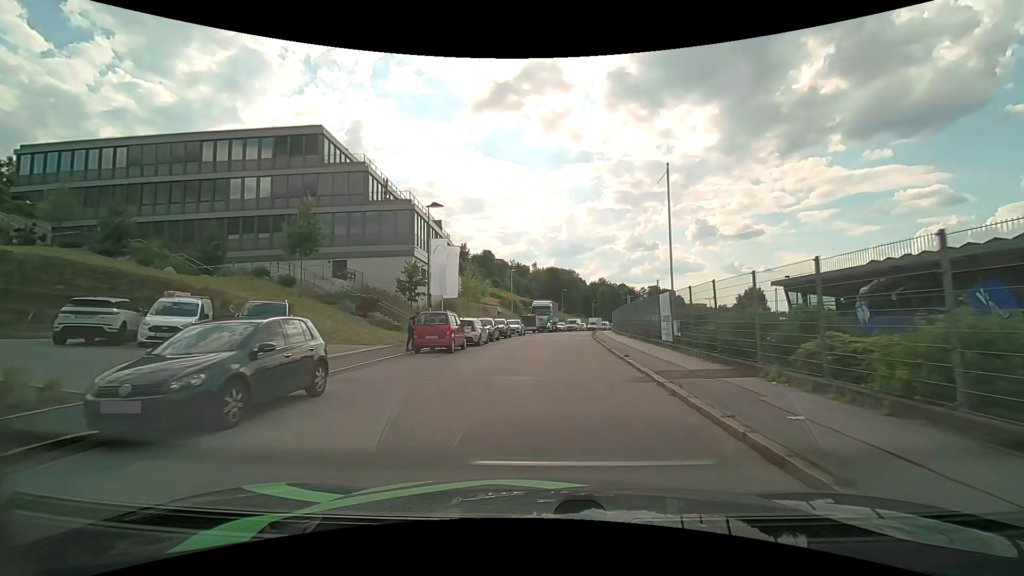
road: residential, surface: asphalt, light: Day
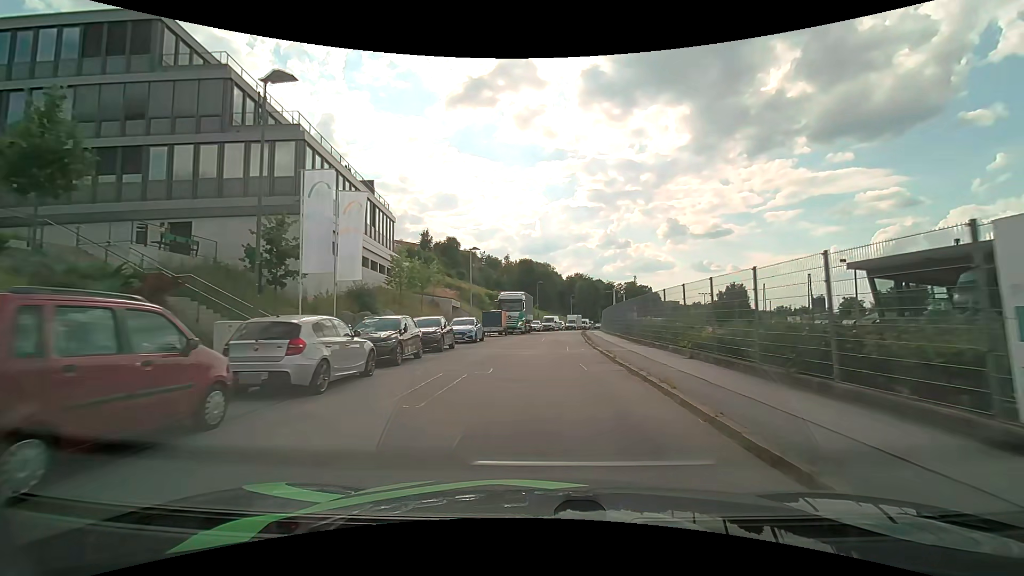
(+0.4, +16.0) m; +3°
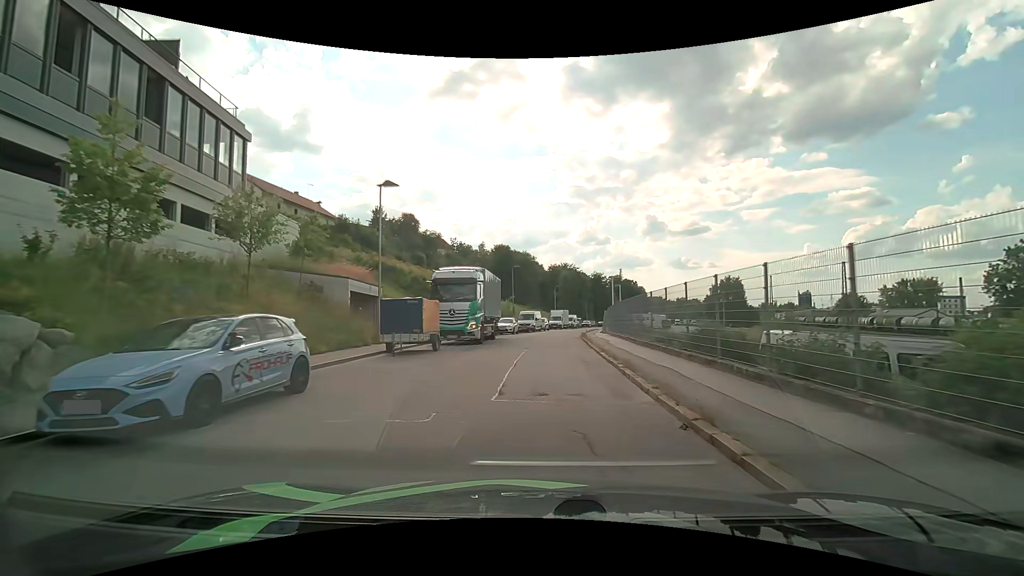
(+0.5, +21.4) m; +2°
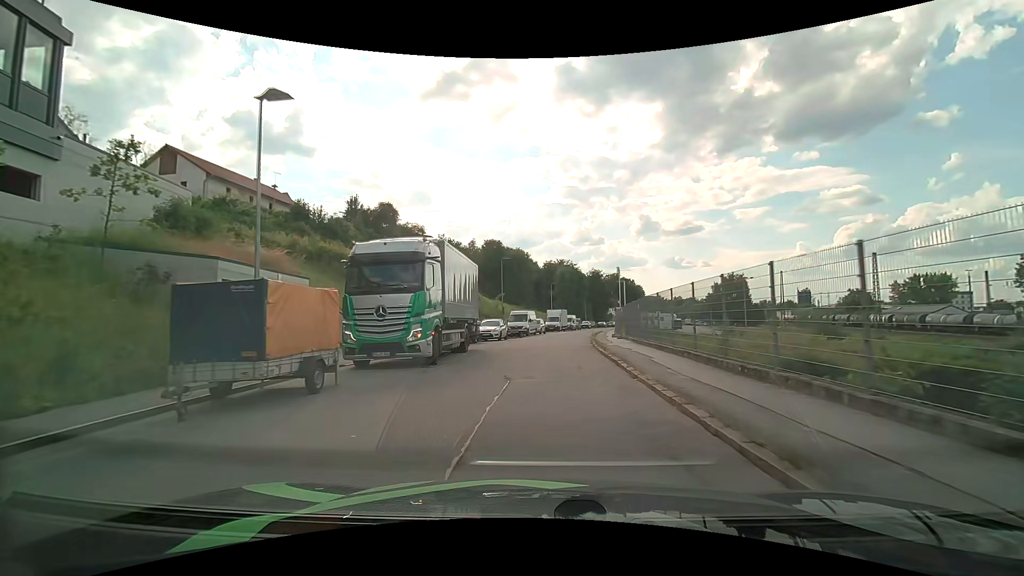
(+0.1, +10.3) m; +1°
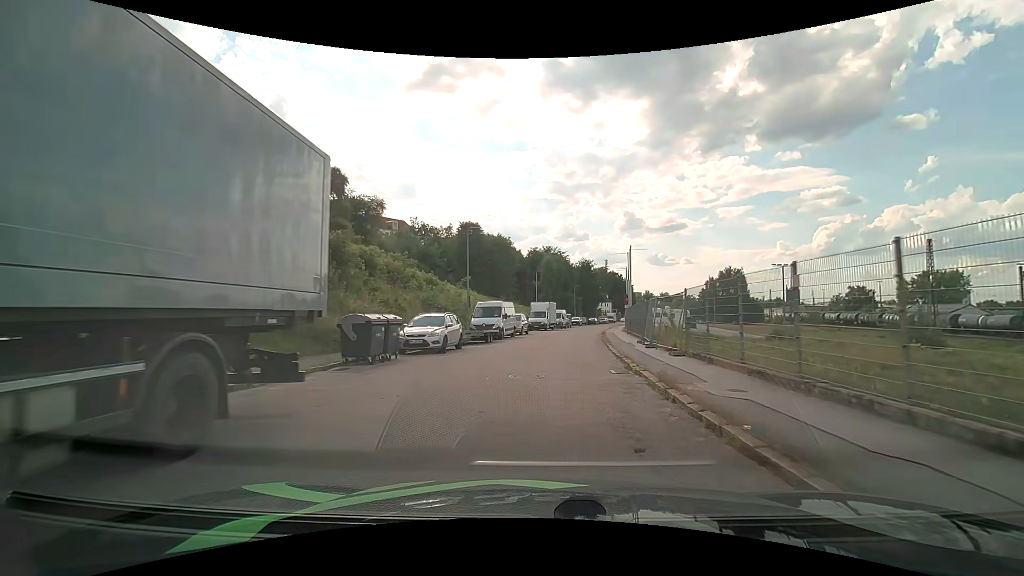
(+0.1, +15.9) m; +1°
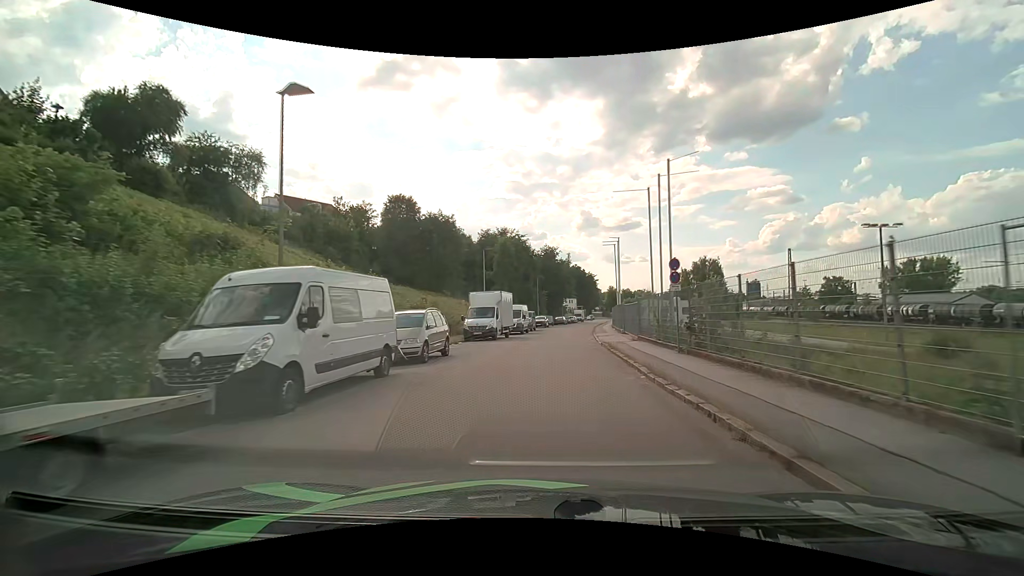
(+0.9, +23.0) m; +5°
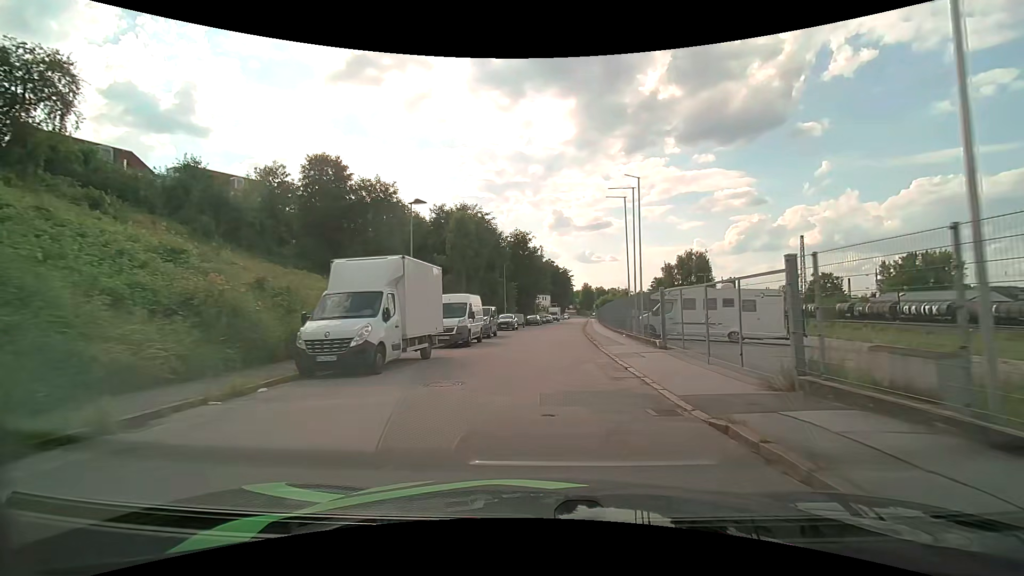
(+0.4, +18.4) m; +3°
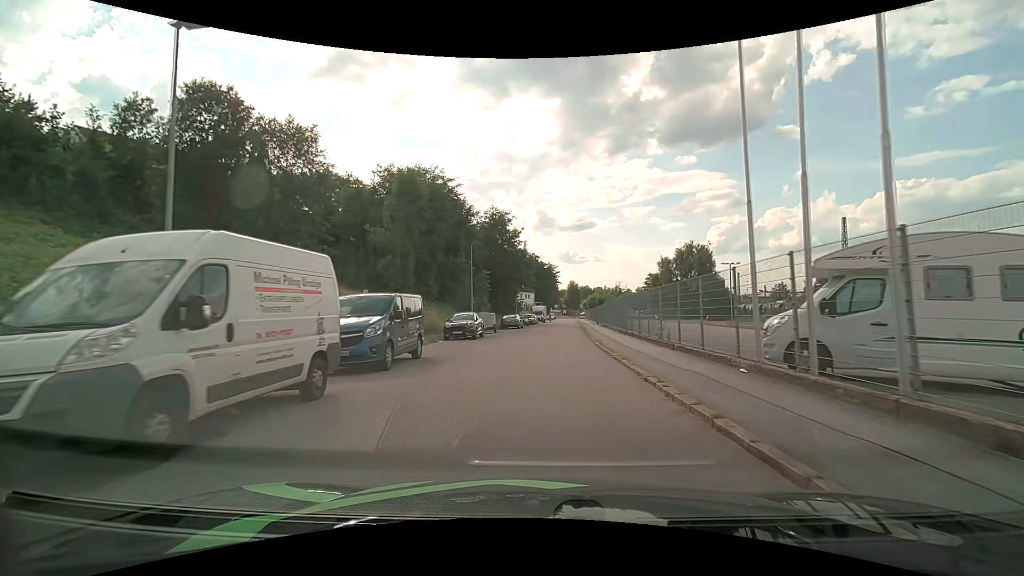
(+0.4, +17.8) m; +2°
(0, +10) (0, +20) (+1, +30) (+2, +40) (+2, +50) (+3, +60) (+4, +70) (+4, +80) (+5, +90) (+6, +100) m
